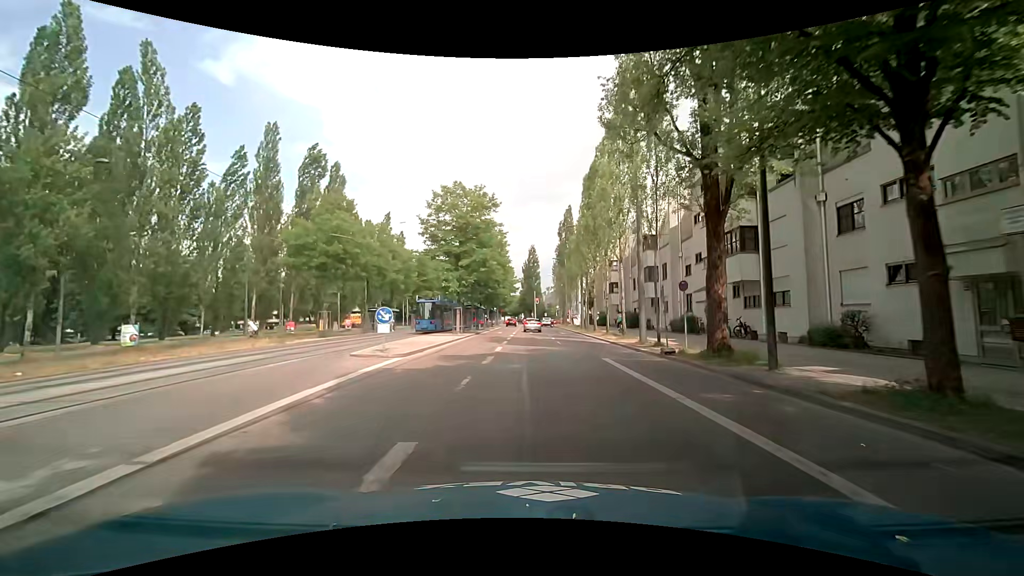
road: secondary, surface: asphalt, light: Day
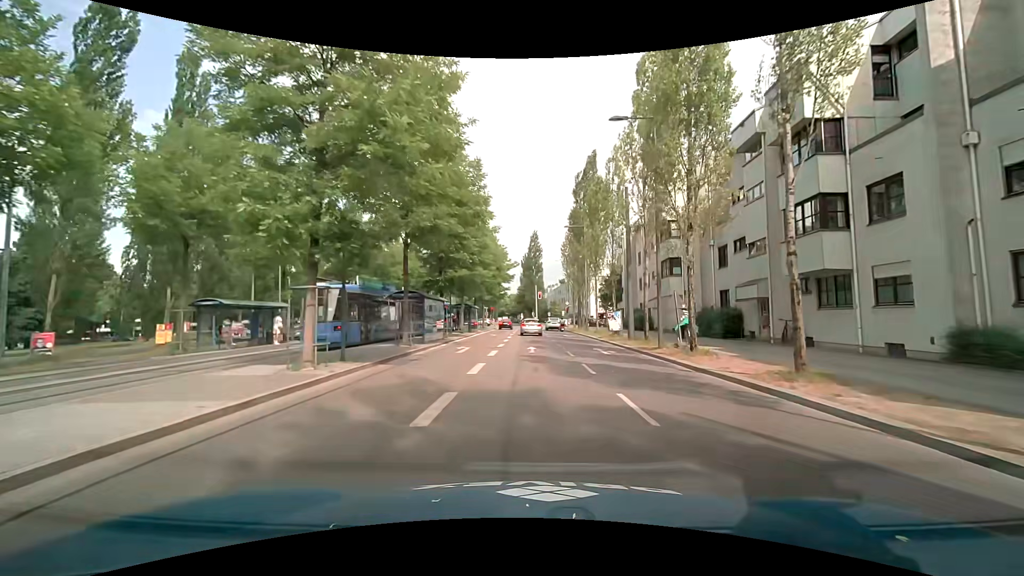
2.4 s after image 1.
(0.0, +26.1) m; 0°
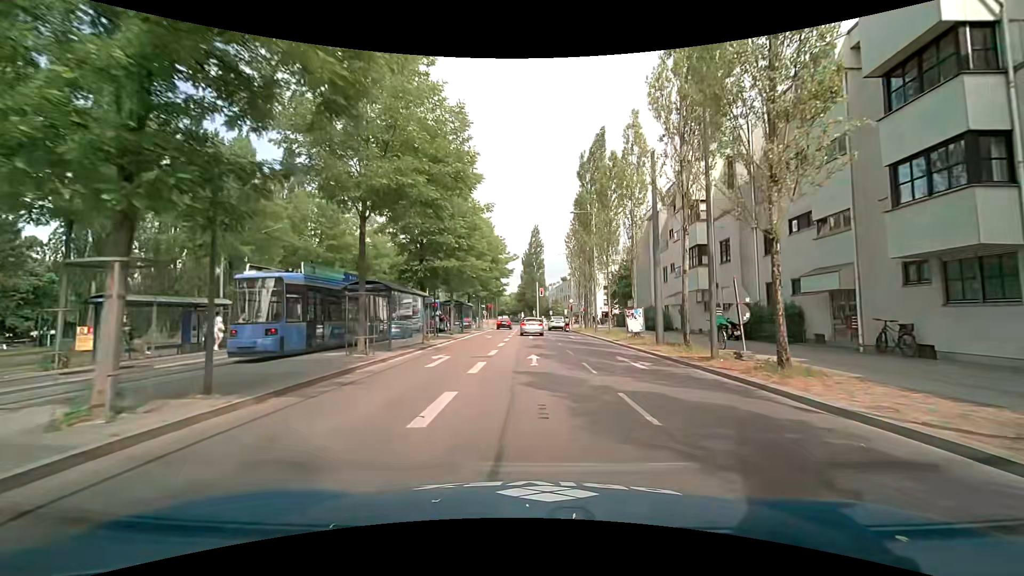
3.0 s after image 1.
(0.0, +6.0) m; -1°
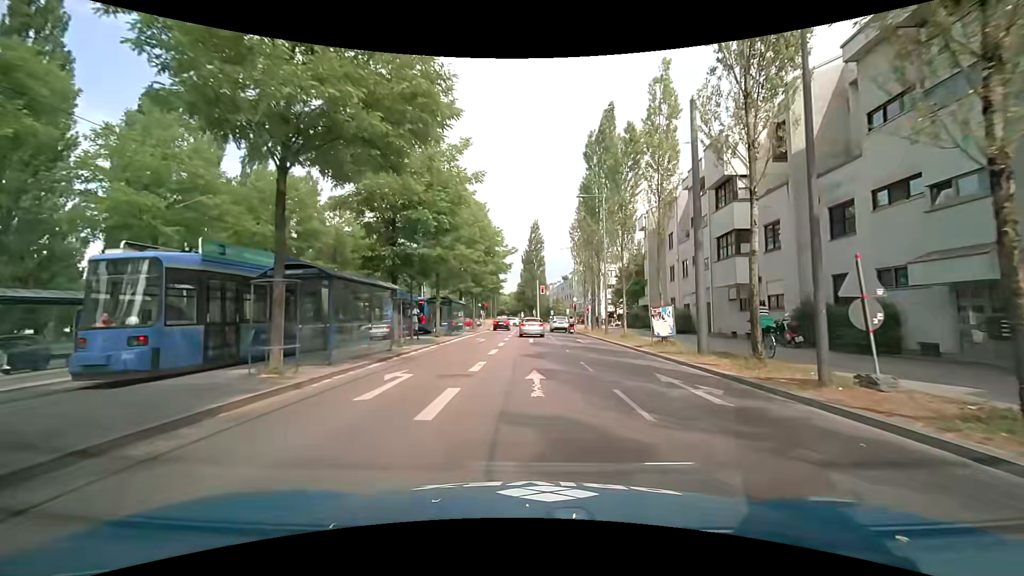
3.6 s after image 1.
(0.0, +5.5) m; 0°
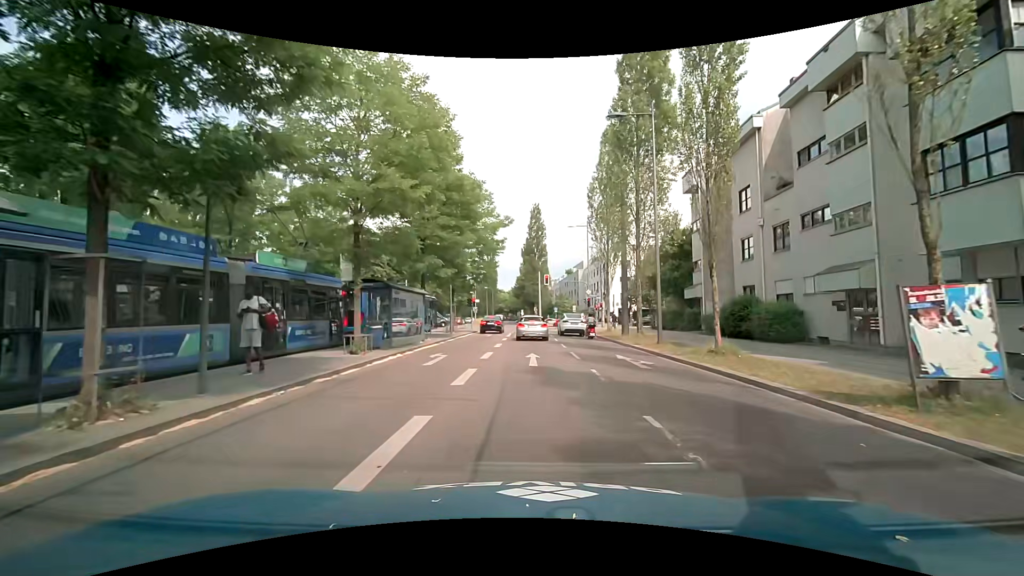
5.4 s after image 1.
(+0.2, +14.4) m; 0°
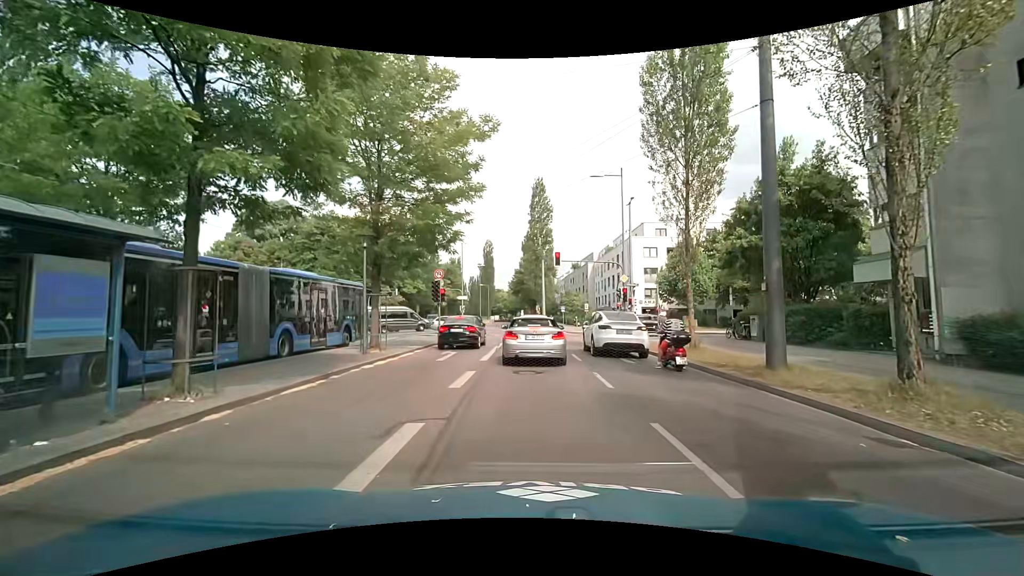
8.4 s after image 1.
(+0.1, +18.0) m; -2°
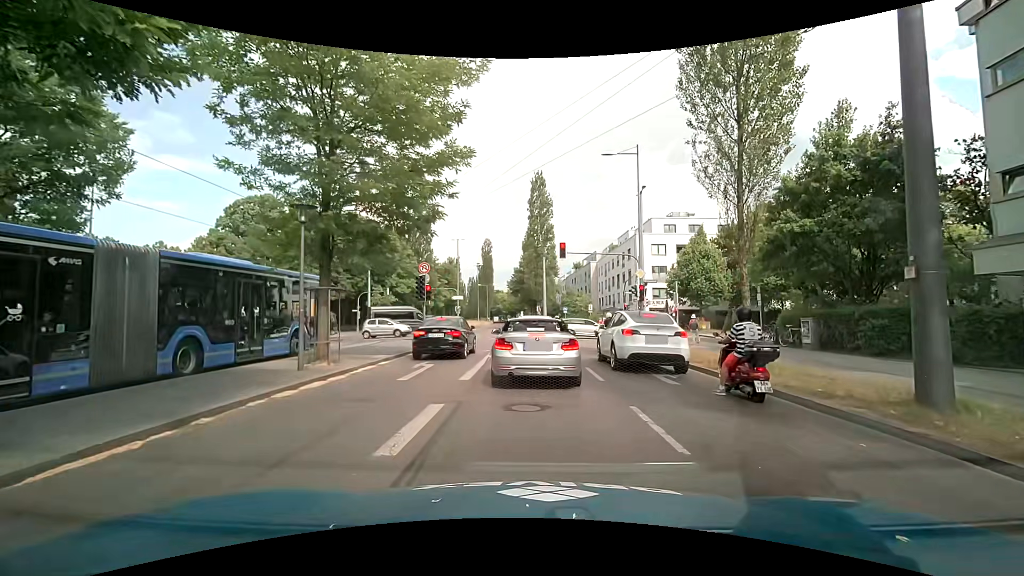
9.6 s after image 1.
(+0.2, +4.5) m; +1°
